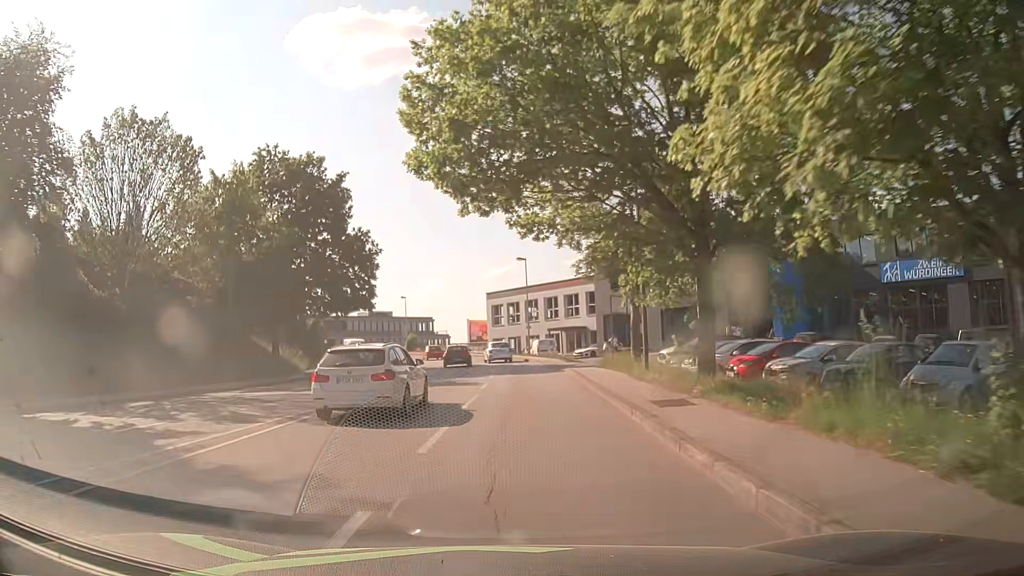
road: tertiary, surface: asphalt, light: Day
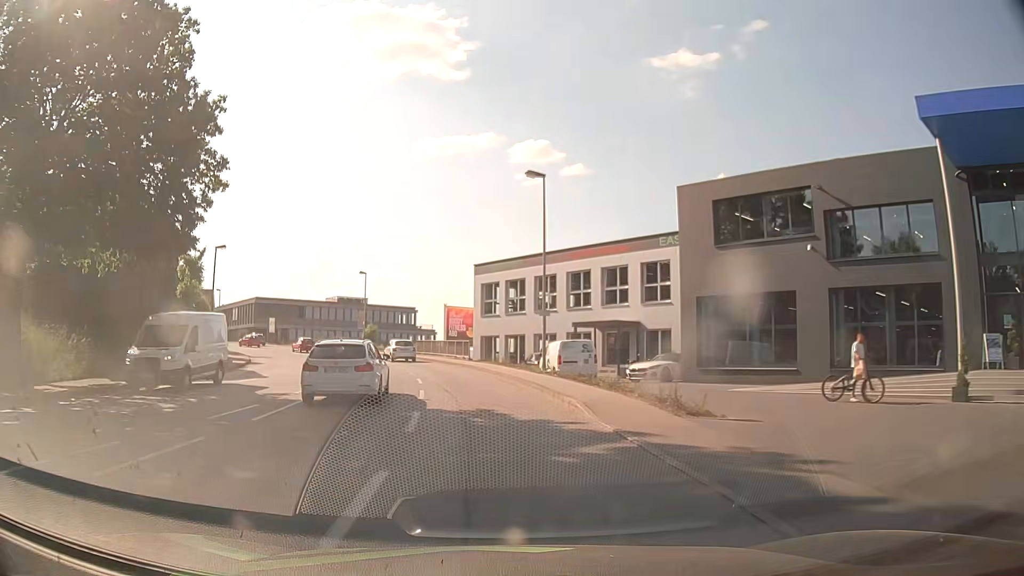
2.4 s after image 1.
(+1.0, +28.4) m; +1°
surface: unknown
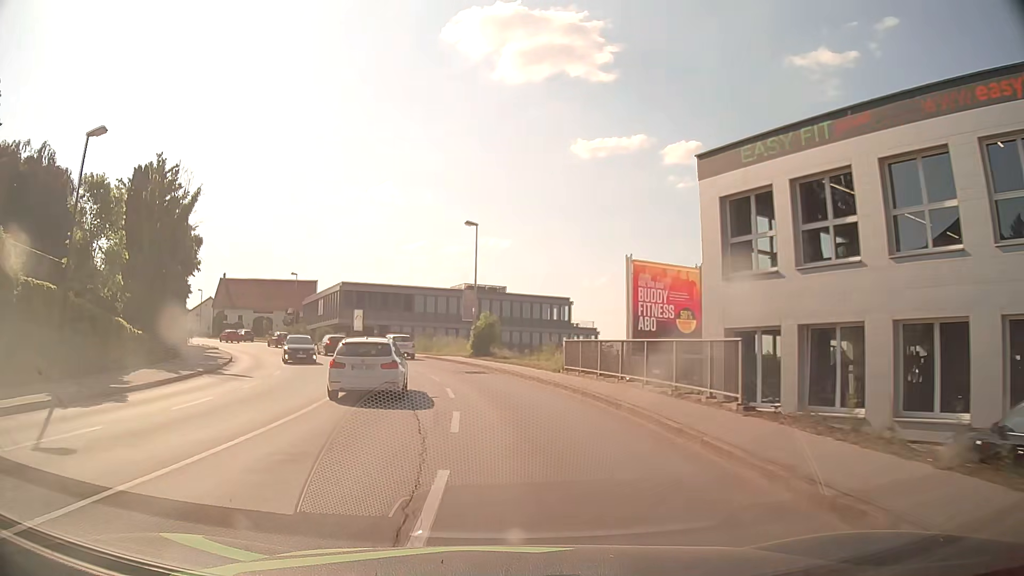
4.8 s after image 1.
(-3.0, +30.1) m; -13°
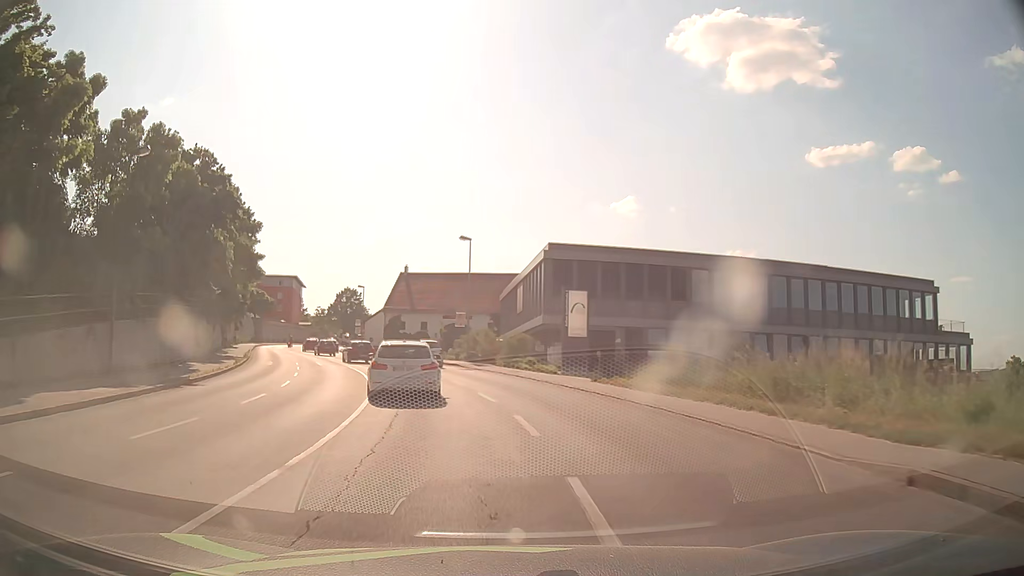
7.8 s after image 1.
(-6.0, +35.8) m; -21°
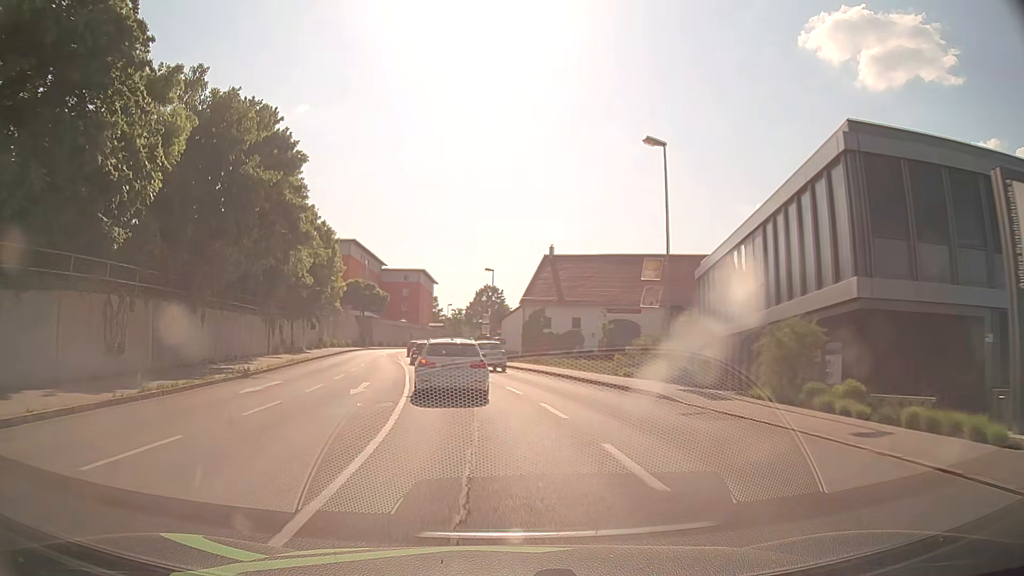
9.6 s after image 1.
(-2.5, +21.6) m; -13°
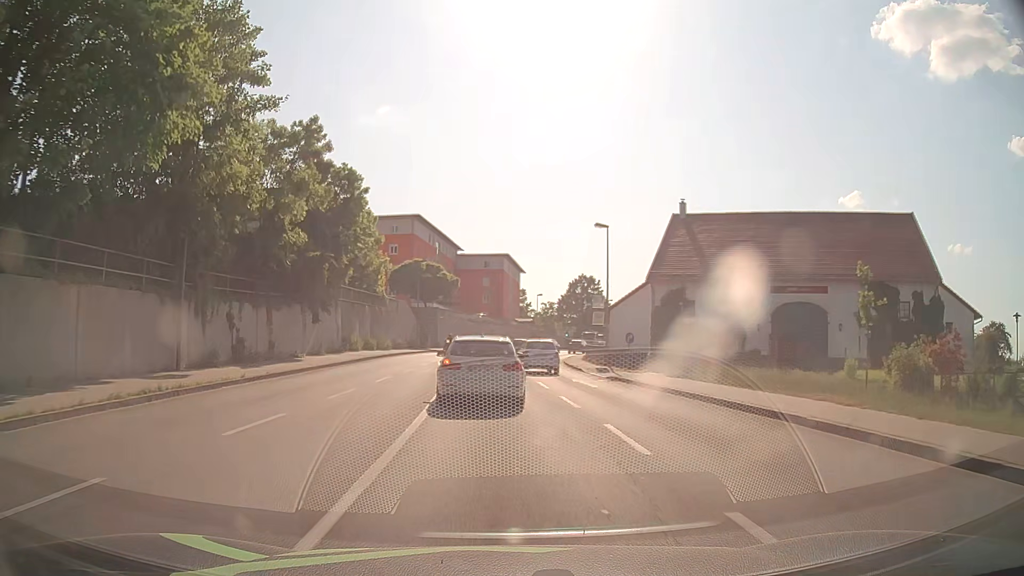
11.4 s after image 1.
(-1.8, +21.7) m; -8°
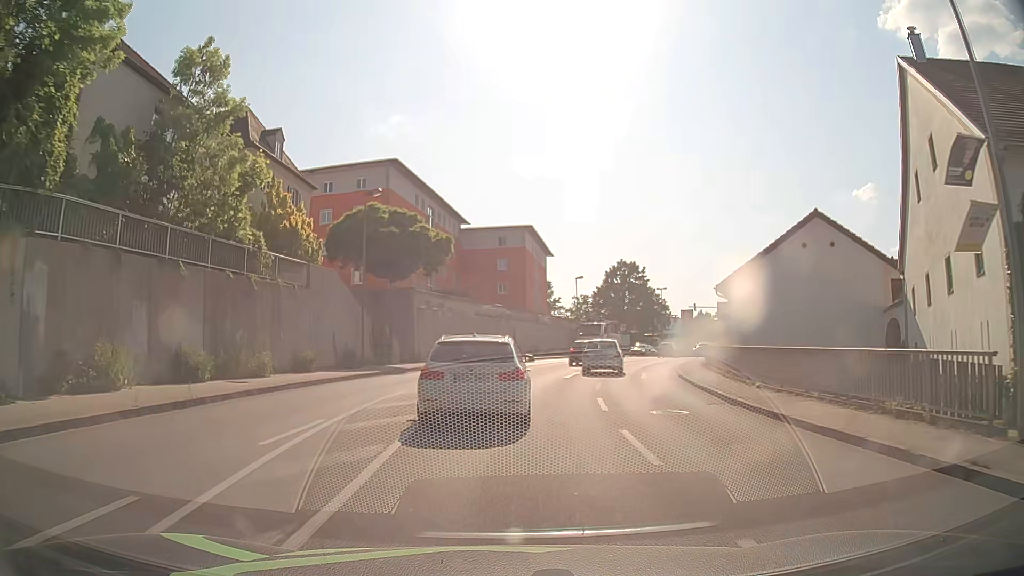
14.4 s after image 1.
(-0.8, +30.3) m; -3°
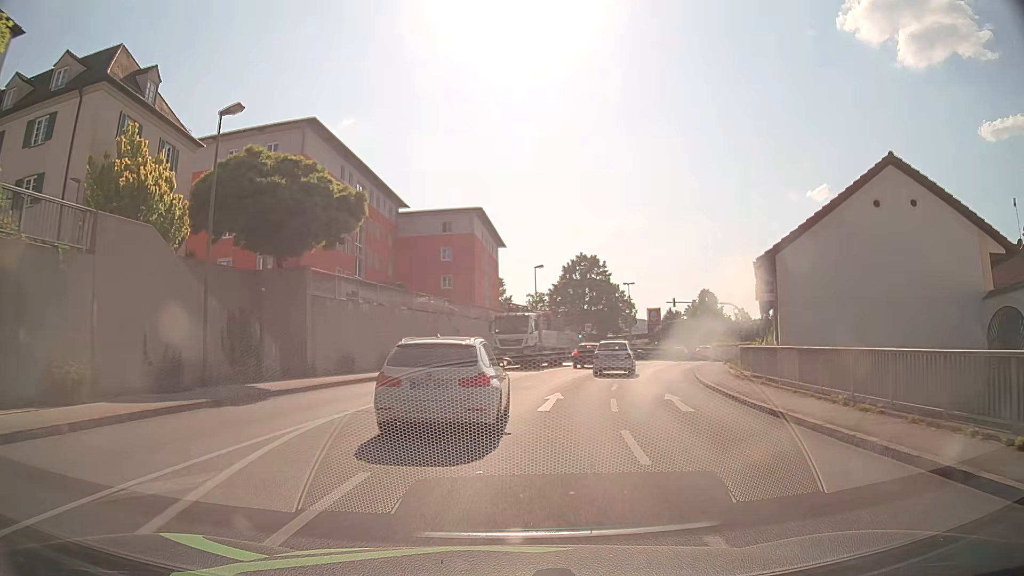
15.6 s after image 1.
(+0.5, +12.1) m; +5°
(0, +10) (+1, +20) (+3, +30) (+6, +39) (+9, +49) (+13, +58) (+17, +67) (+22, +76) (+27, +85) (+33, +93) m
